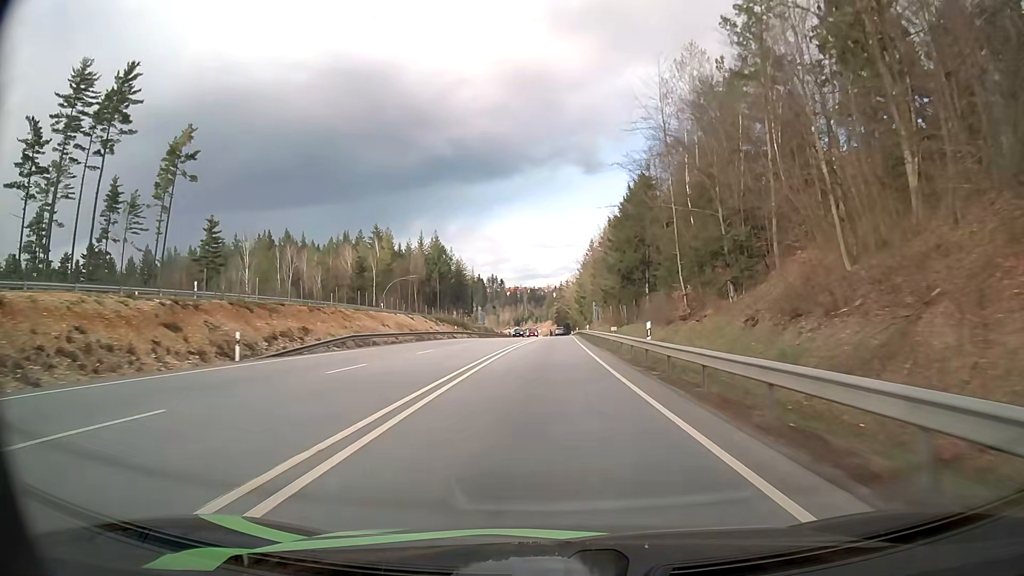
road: primary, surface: asphalt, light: Day
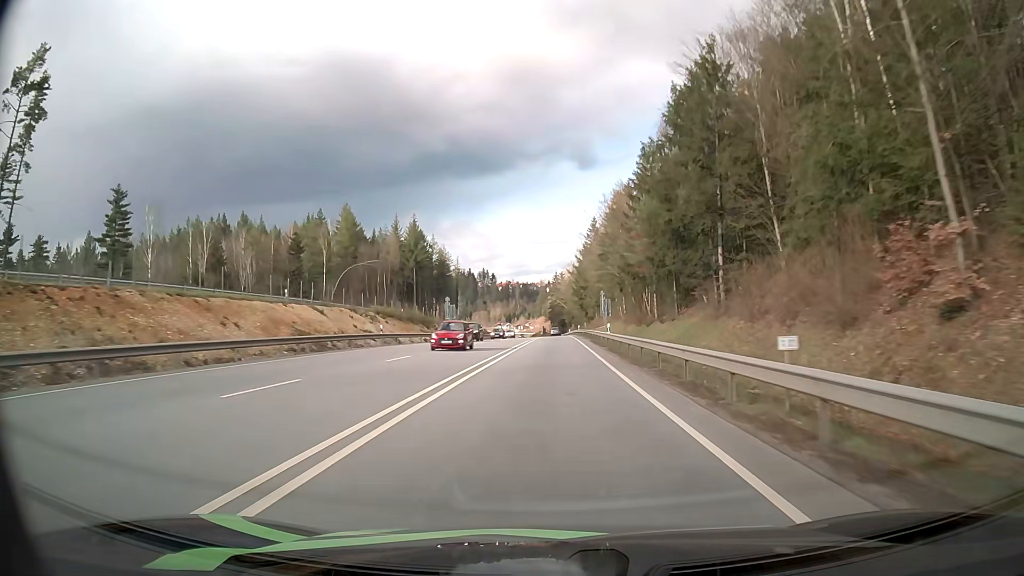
(0.0, +30.0) m; 0°
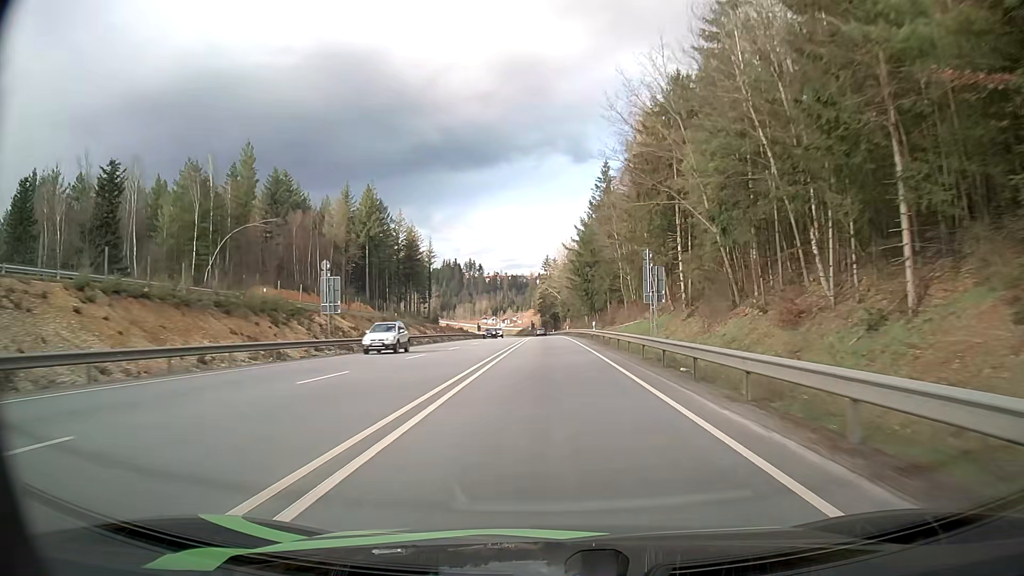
(+0.2, +44.5) m; +1°
(0, +10) (0, +20) (0, +30) (0, +40) (0, +50) (0, +60) (0, +70) (0, +80) (0, +90) (0, +100) m
